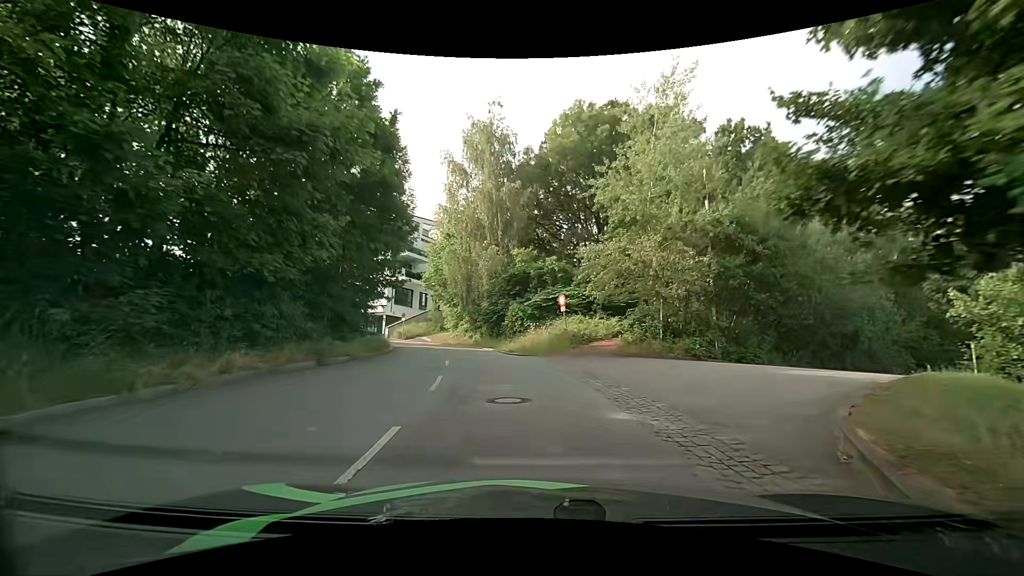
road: residential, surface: asphalt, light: Day
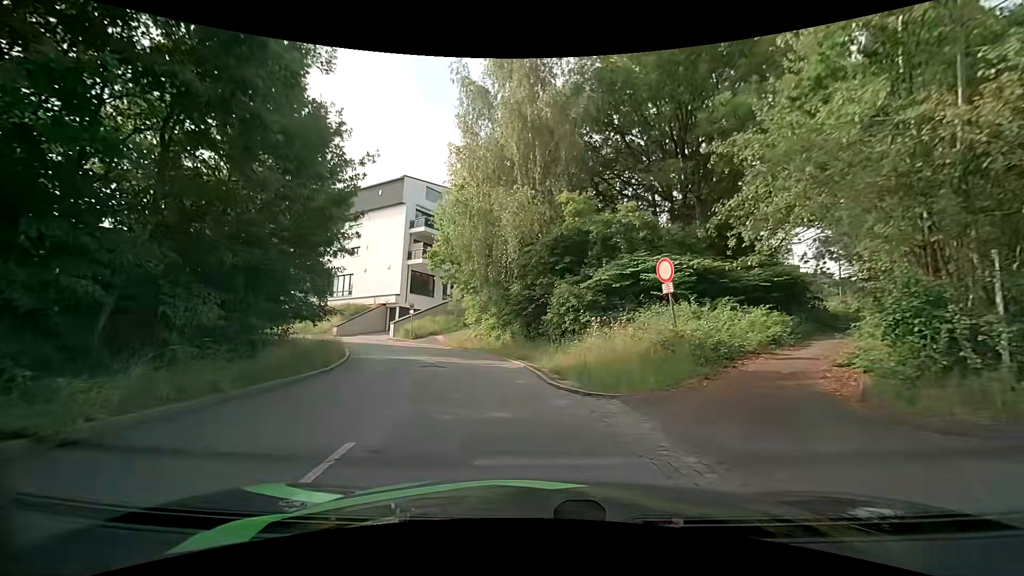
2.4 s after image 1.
(-0.6, +12.9) m; -6°
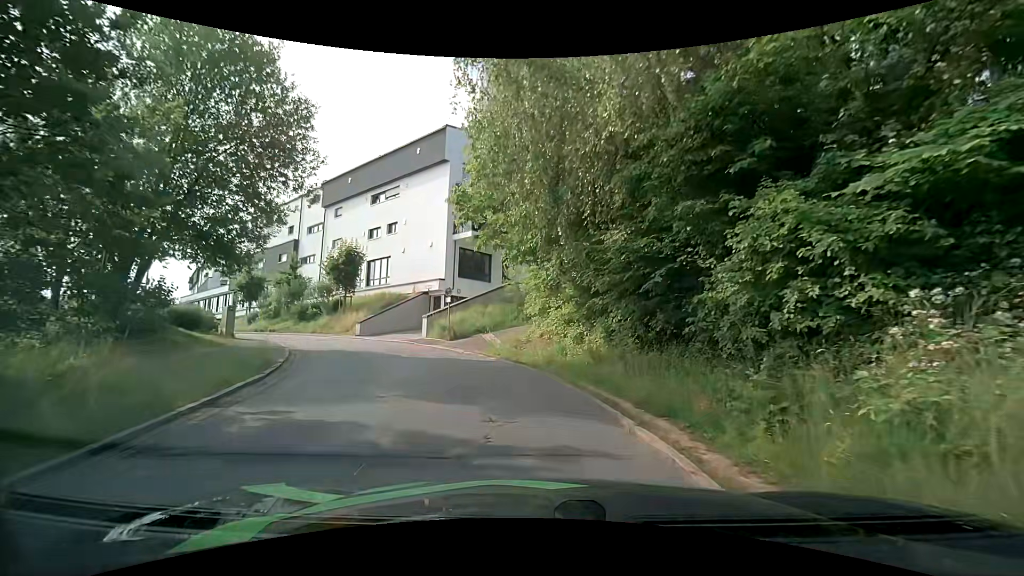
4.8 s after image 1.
(-0.8, +11.8) m; -7°
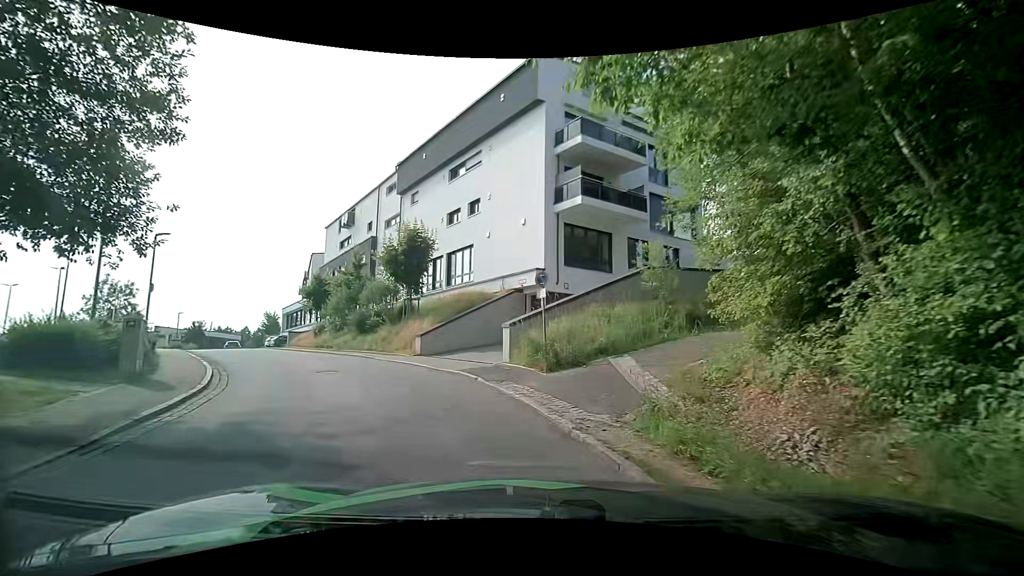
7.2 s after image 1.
(-1.4, +11.2) m; -13°
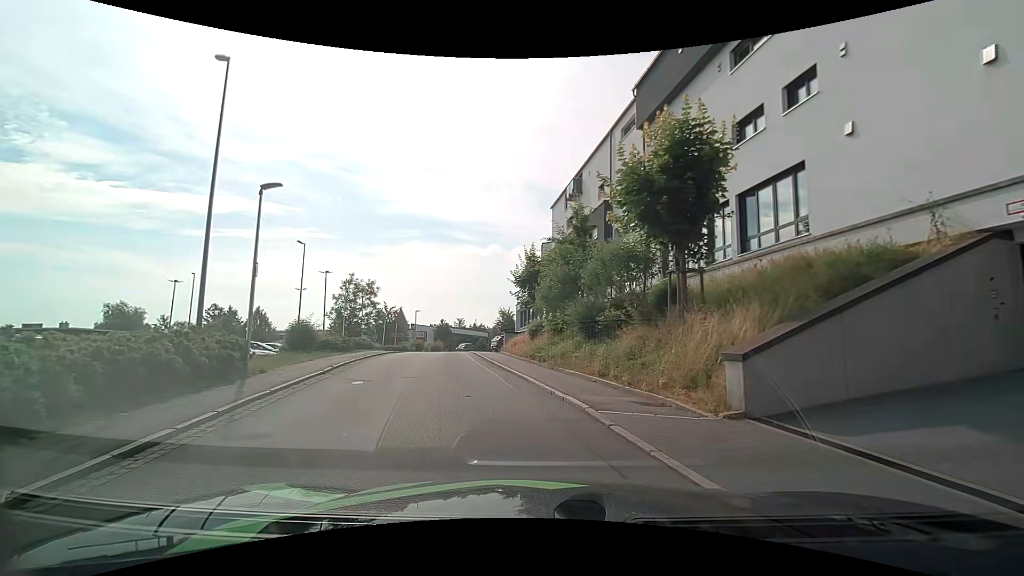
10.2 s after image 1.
(-3.4, +12.9) m; -29°
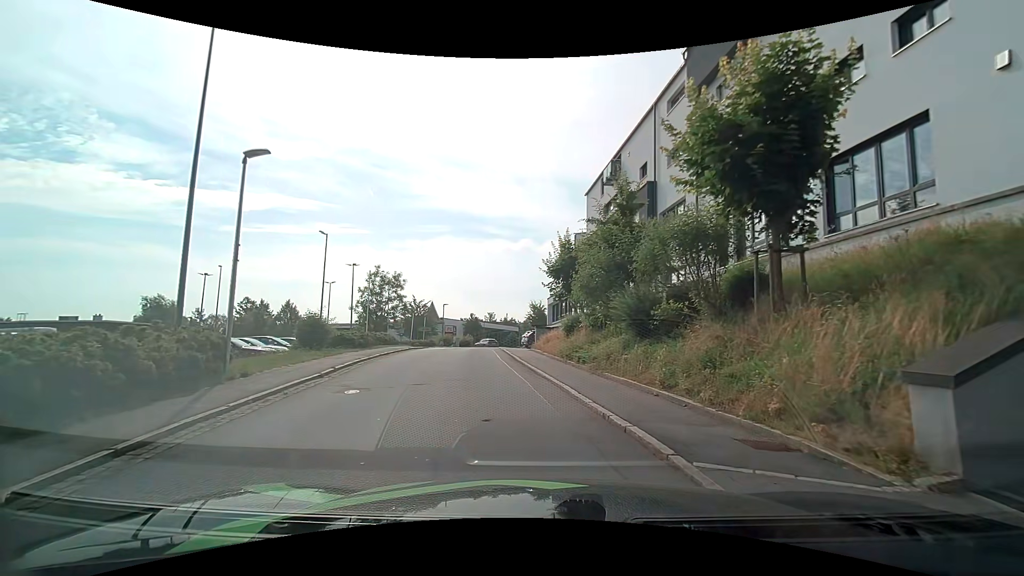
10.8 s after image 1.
(-0.1, +2.8) m; -4°
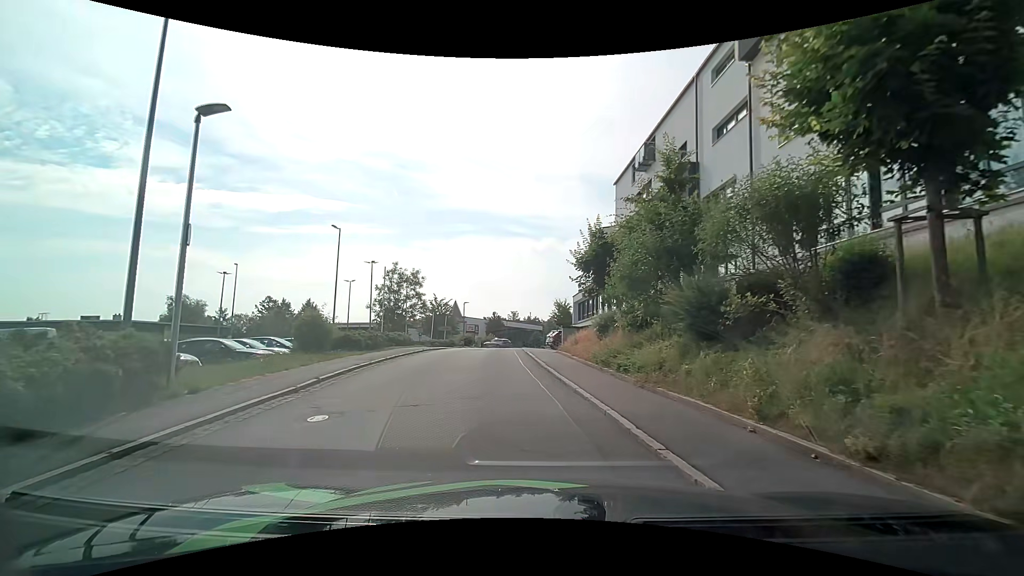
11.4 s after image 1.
(-0.1, +2.8) m; -3°
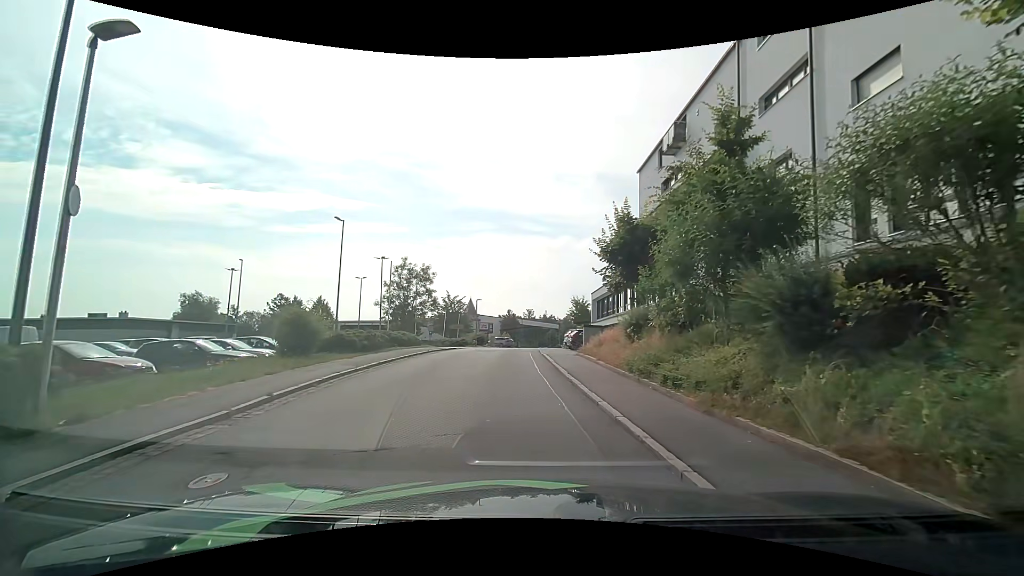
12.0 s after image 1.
(0.0, +2.9) m; -1°
